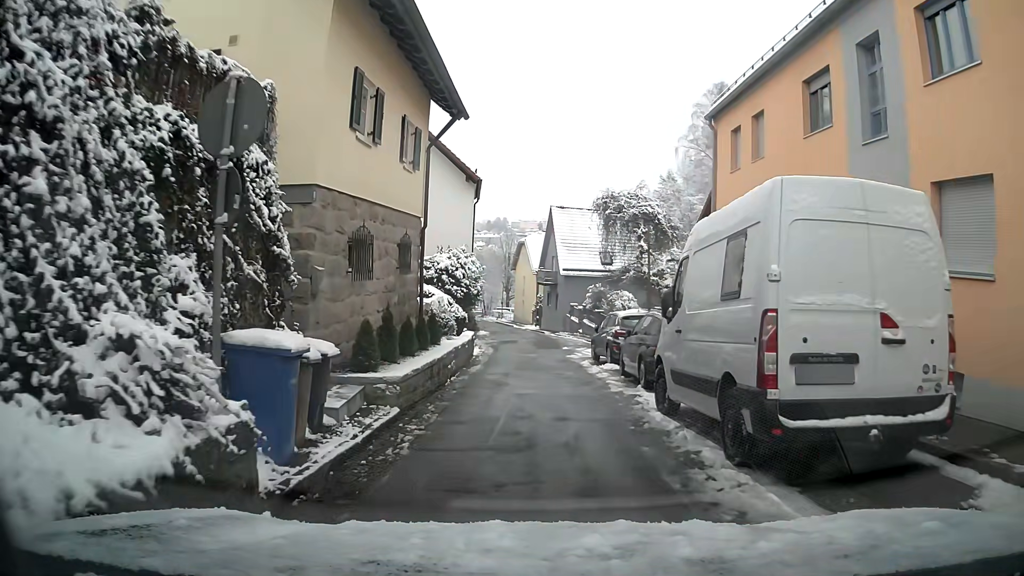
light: Day
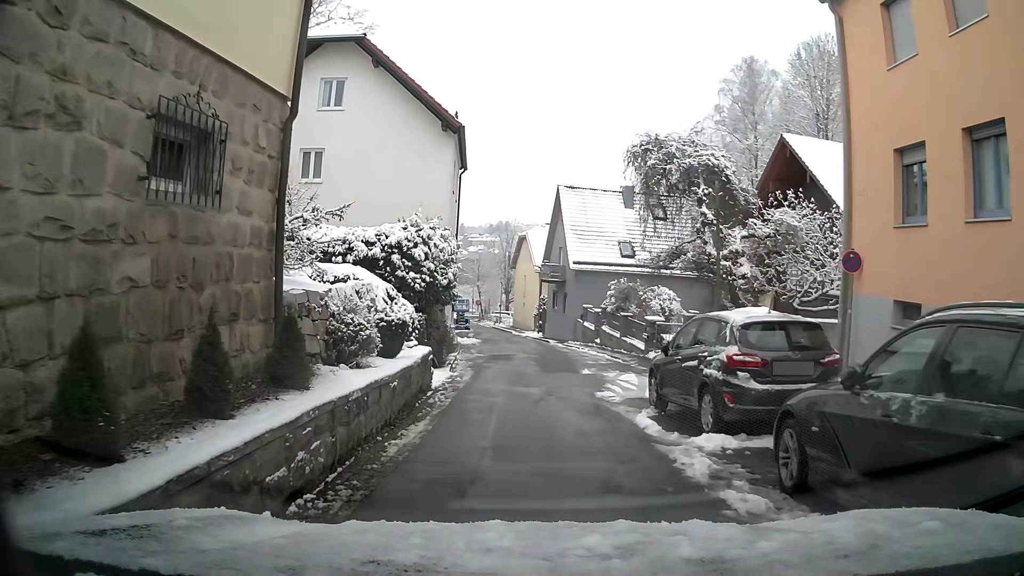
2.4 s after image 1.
(0.0, +9.9) m; 0°
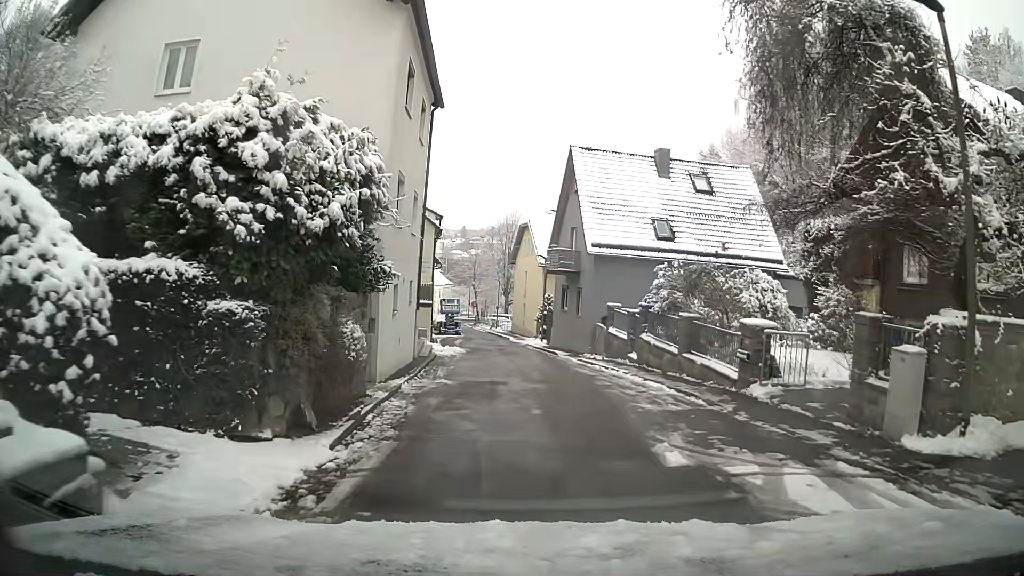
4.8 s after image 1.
(-0.1, +10.7) m; -1°
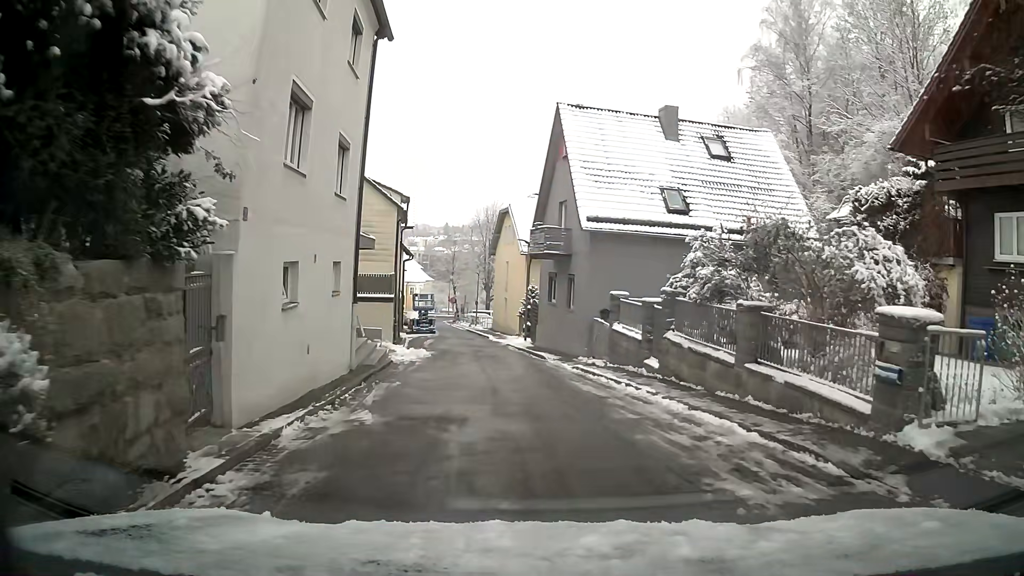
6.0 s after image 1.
(+0.1, +6.0) m; +2°
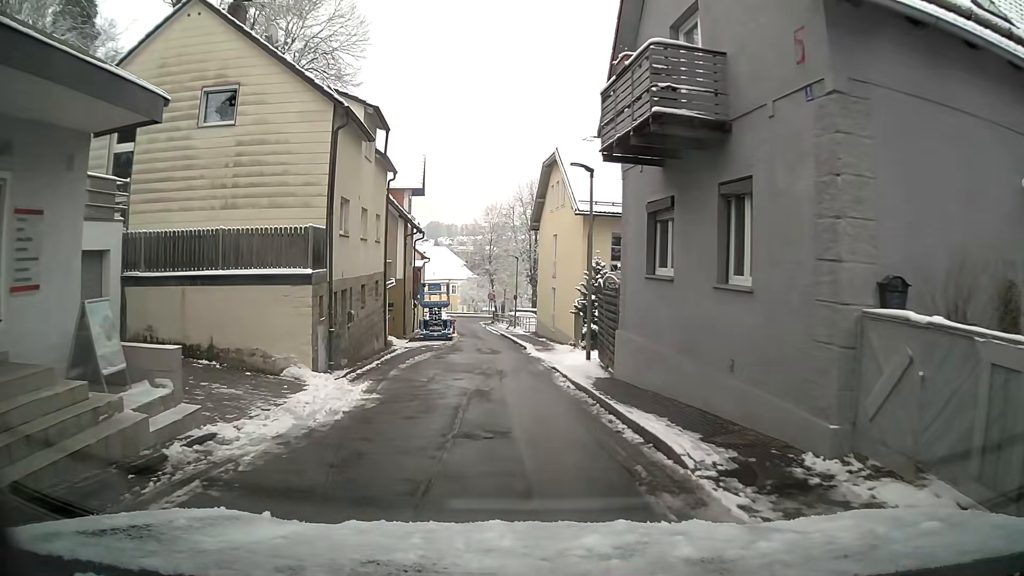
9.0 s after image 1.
(-0.5, +16.7) m; -5°
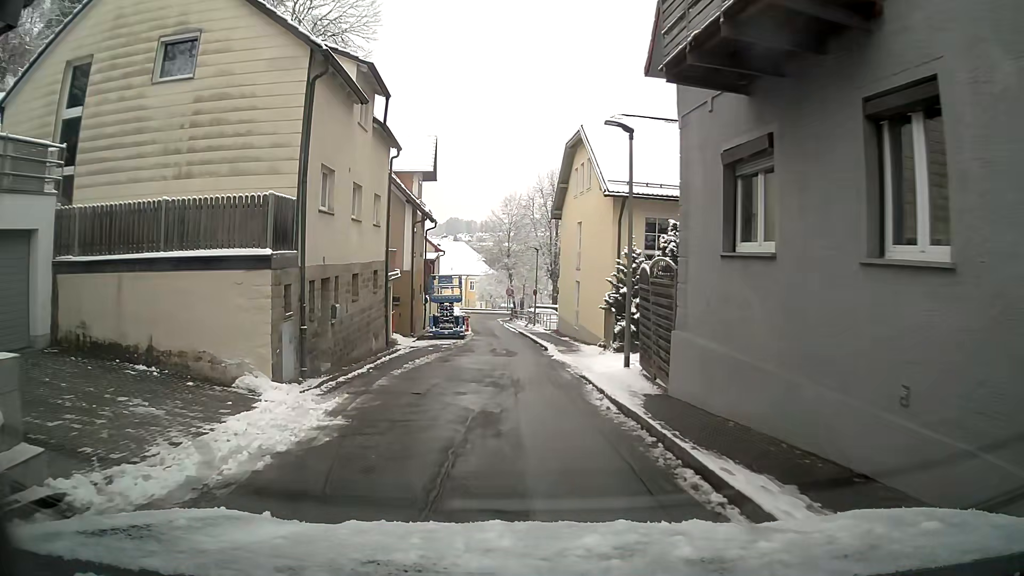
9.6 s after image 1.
(-0.1, +3.6) m; -1°
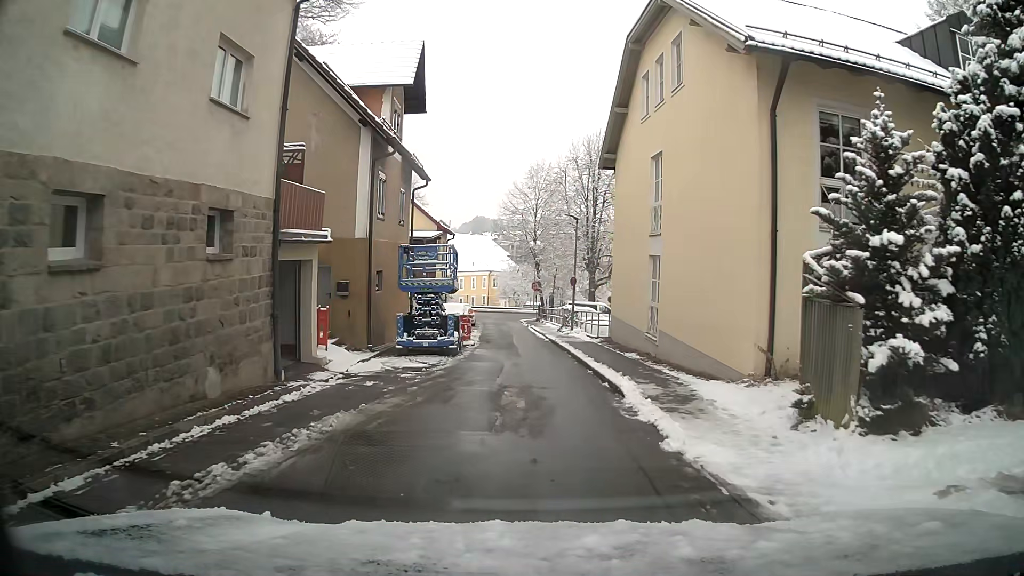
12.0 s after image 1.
(-0.2, +13.7) m; -3°
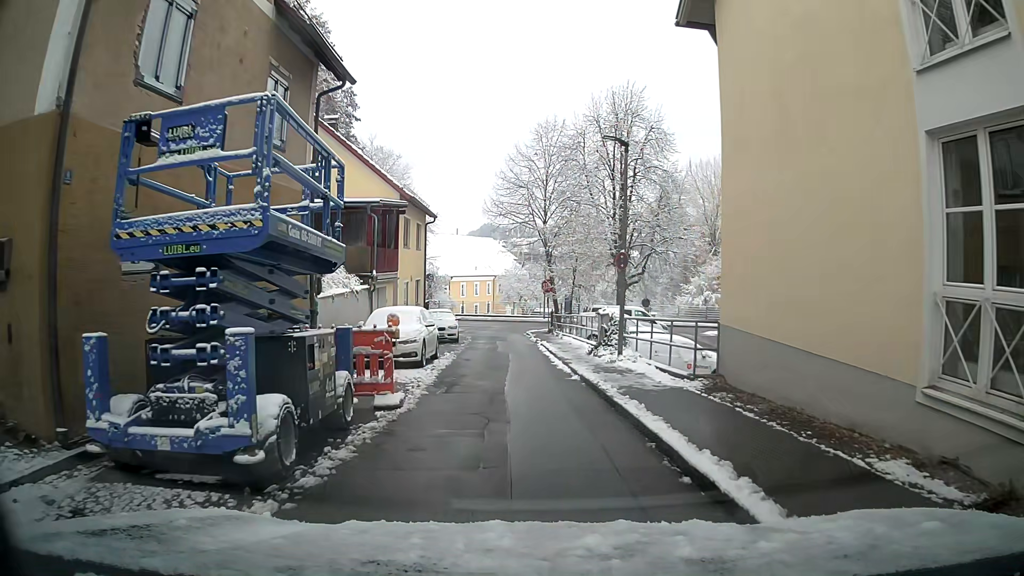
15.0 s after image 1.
(-0.2, +14.0) m; -2°
(0, +10) (0, +20) (0, +30) (-1, +40) (+1, +50) (-1, +59) (-10, +63) (-20, +66) (-29, +69) (-39, +72) m
